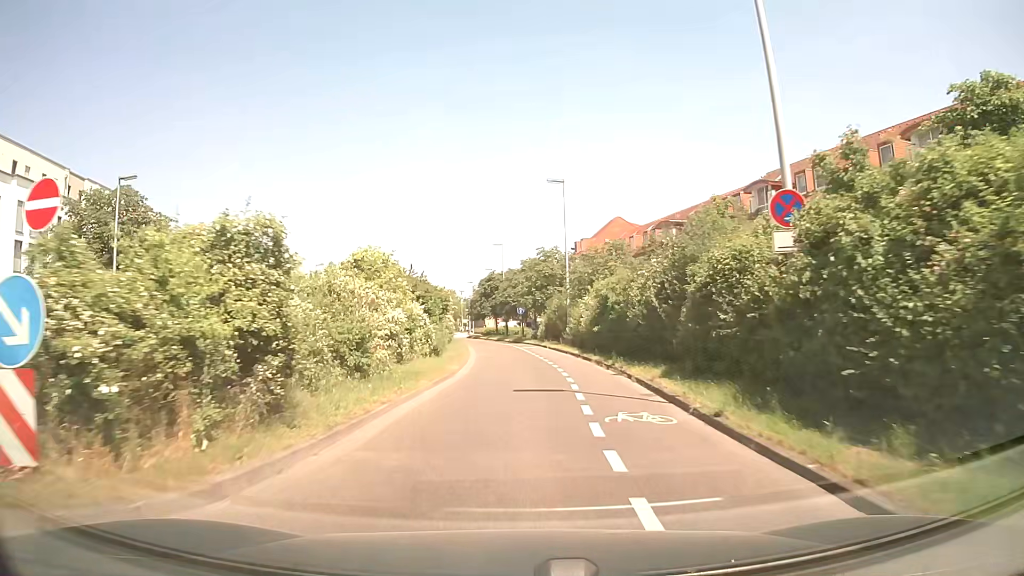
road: secondary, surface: asphalt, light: Day
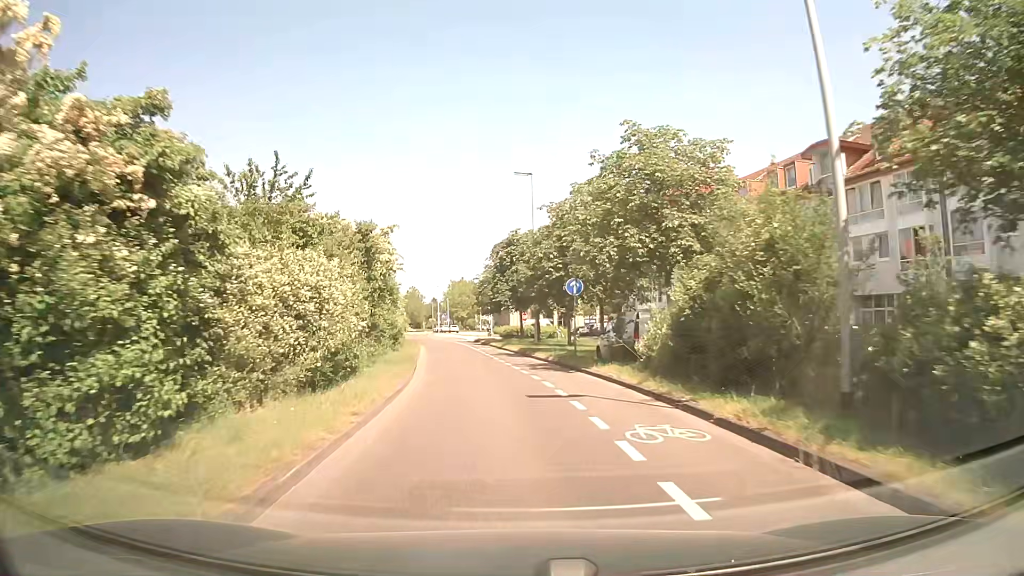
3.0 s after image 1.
(-0.8, +33.5) m; -2°
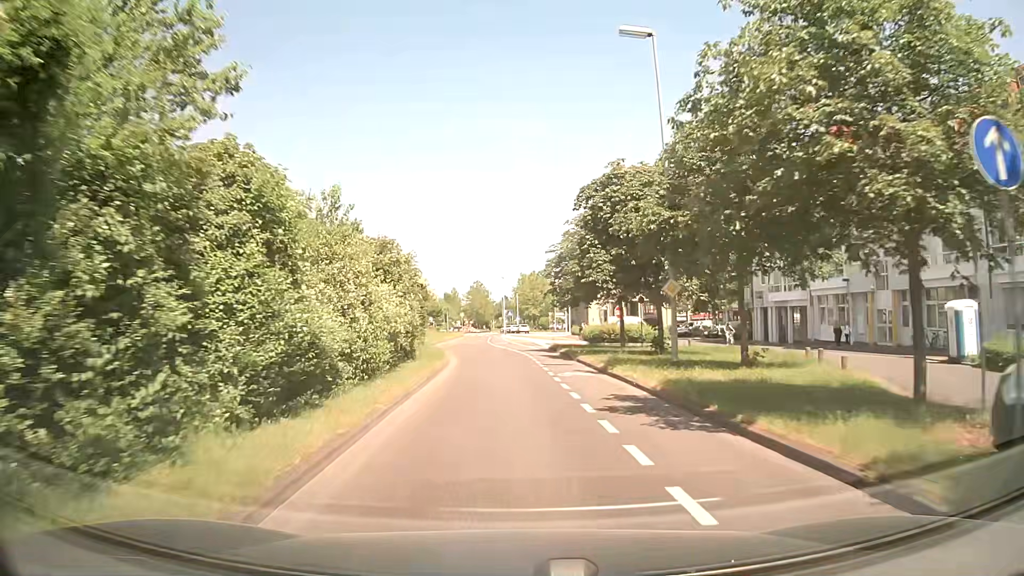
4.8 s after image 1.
(-1.2, +19.7) m; -7°
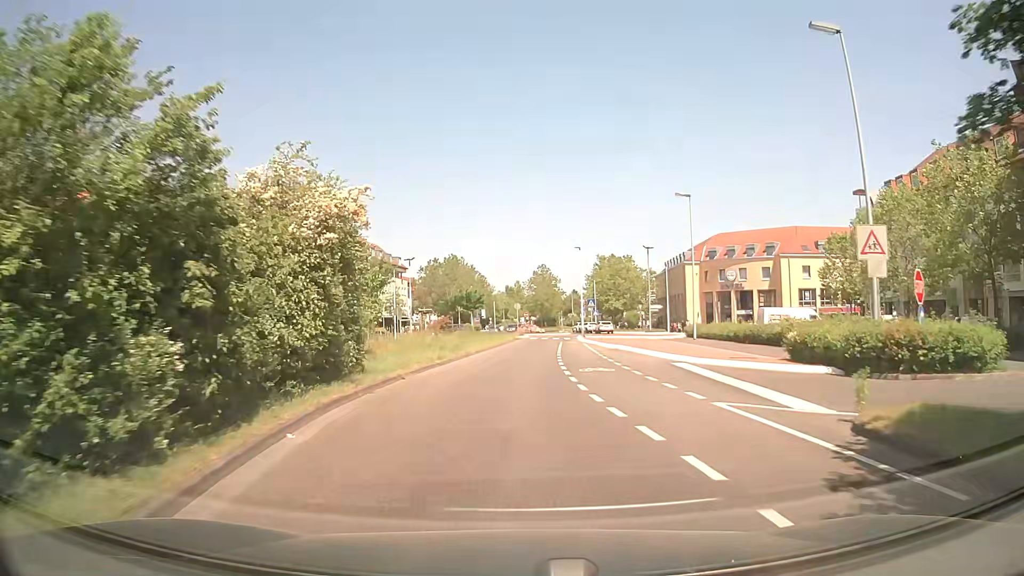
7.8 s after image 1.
(-1.3, +32.6) m; -6°
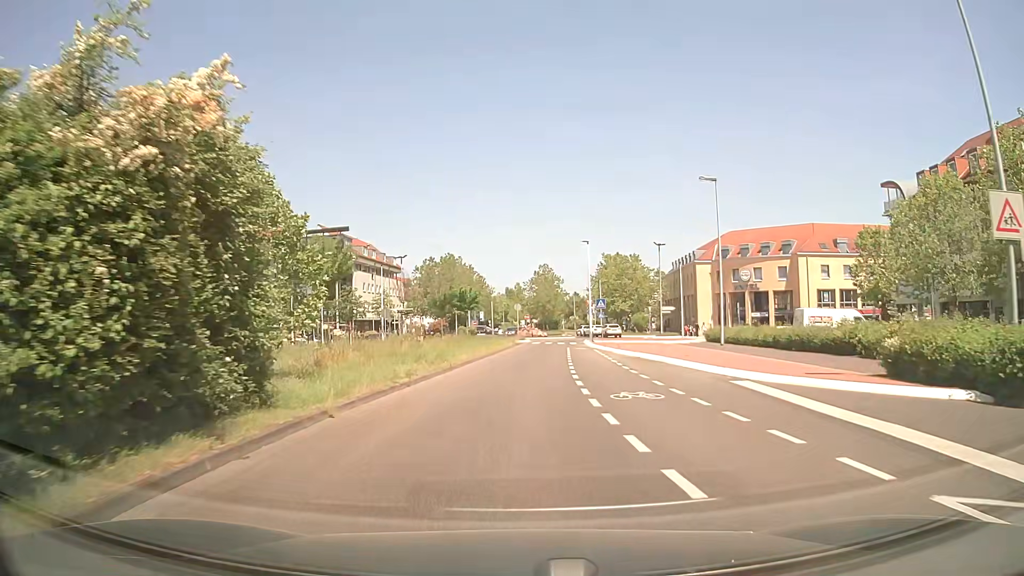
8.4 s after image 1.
(0.0, +6.4) m; 0°
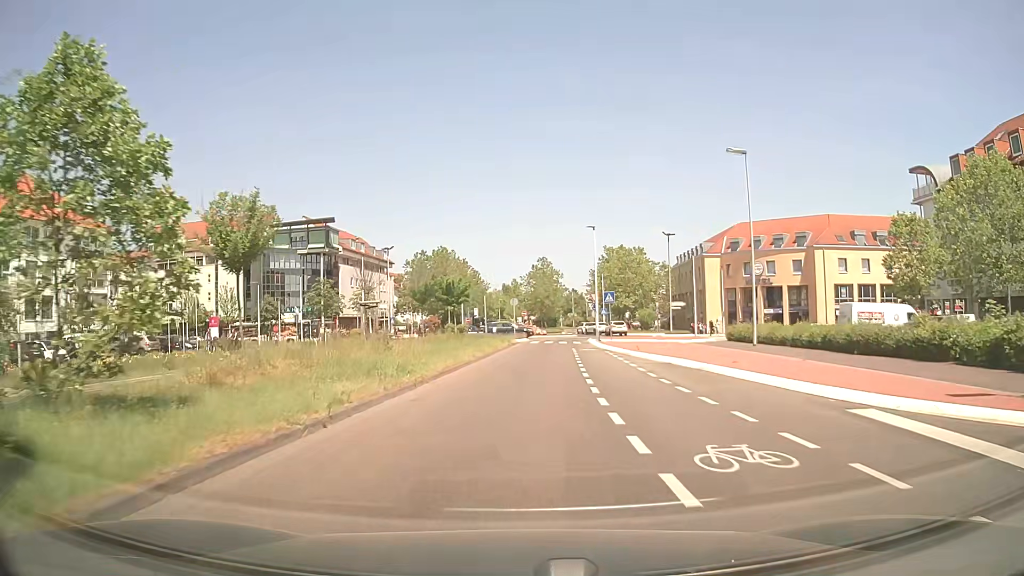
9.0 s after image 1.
(0.0, +6.4) m; +1°
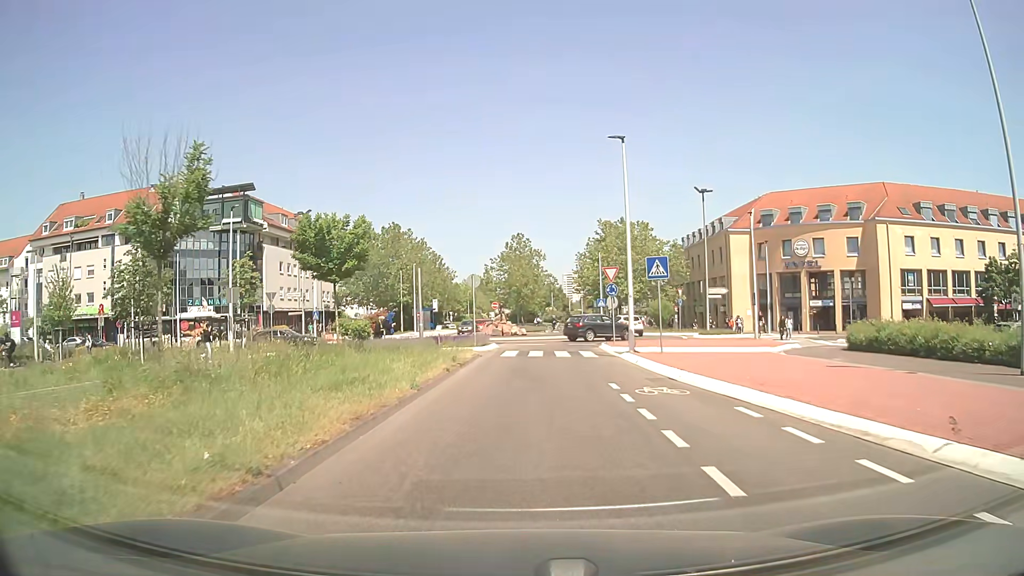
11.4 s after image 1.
(+0.2, +21.7) m; +2°
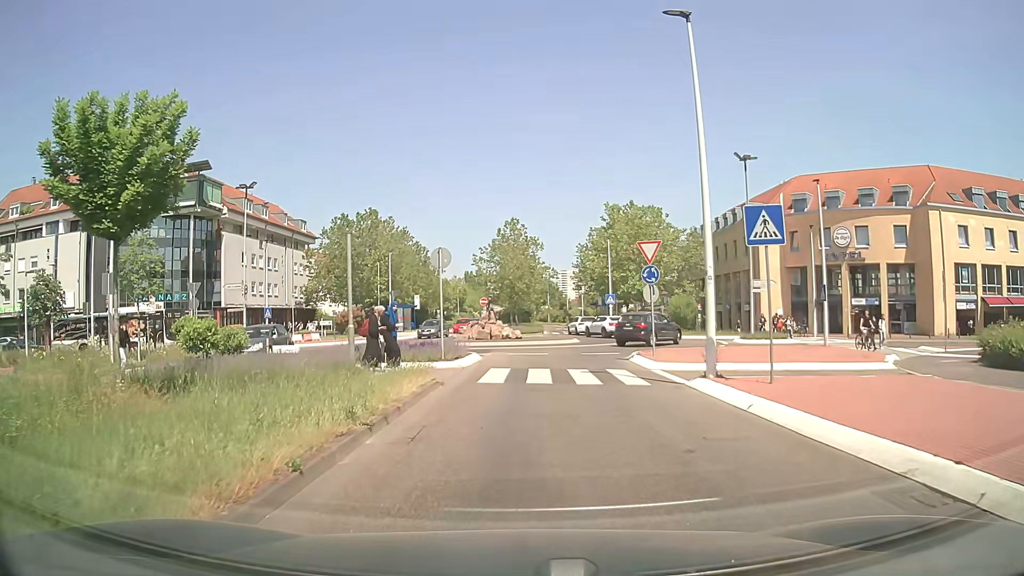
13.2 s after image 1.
(0.0, +10.3) m; +1°
